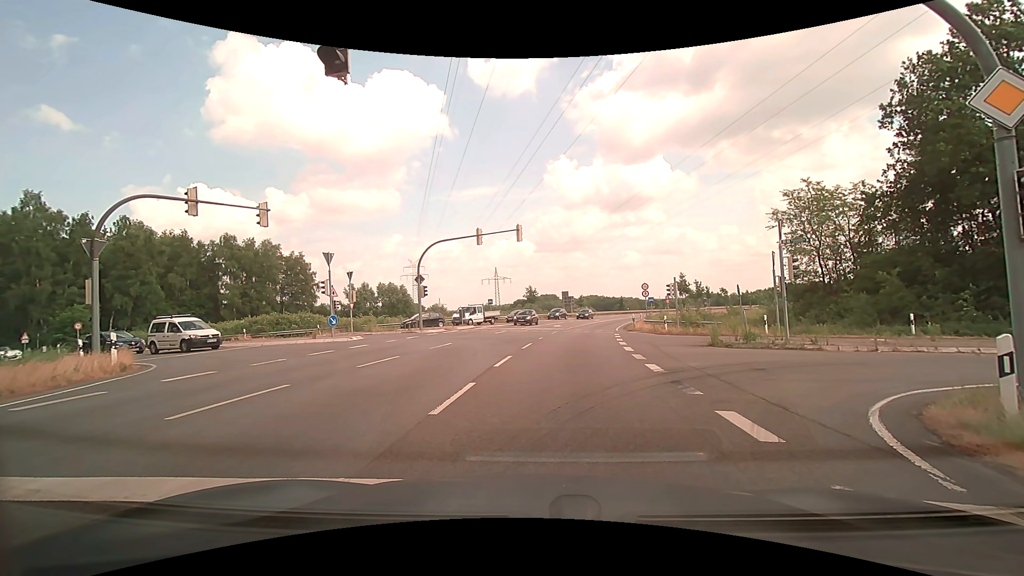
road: motorway_link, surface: asphalt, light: Day
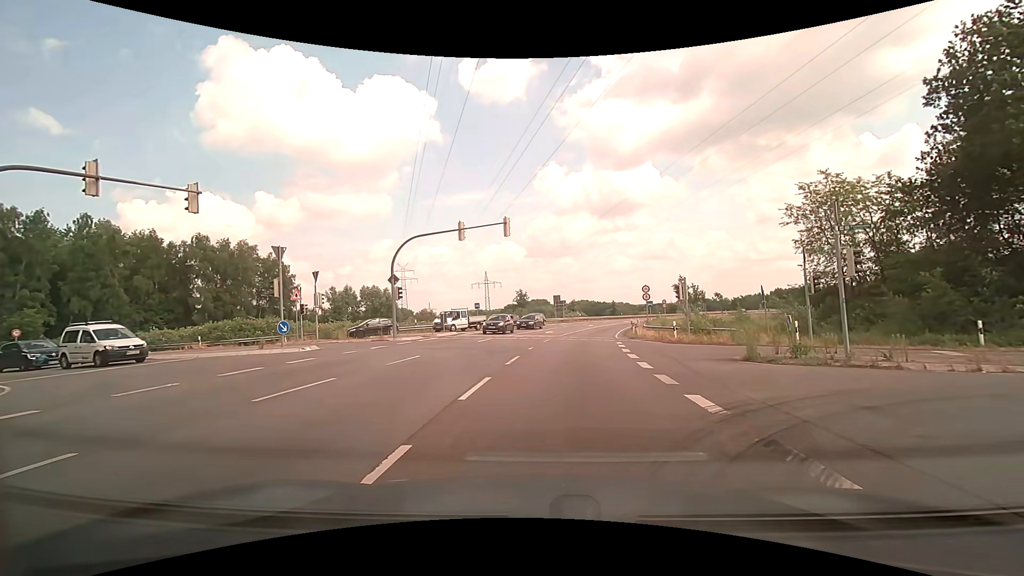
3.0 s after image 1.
(+0.1, +4.6) m; +2°
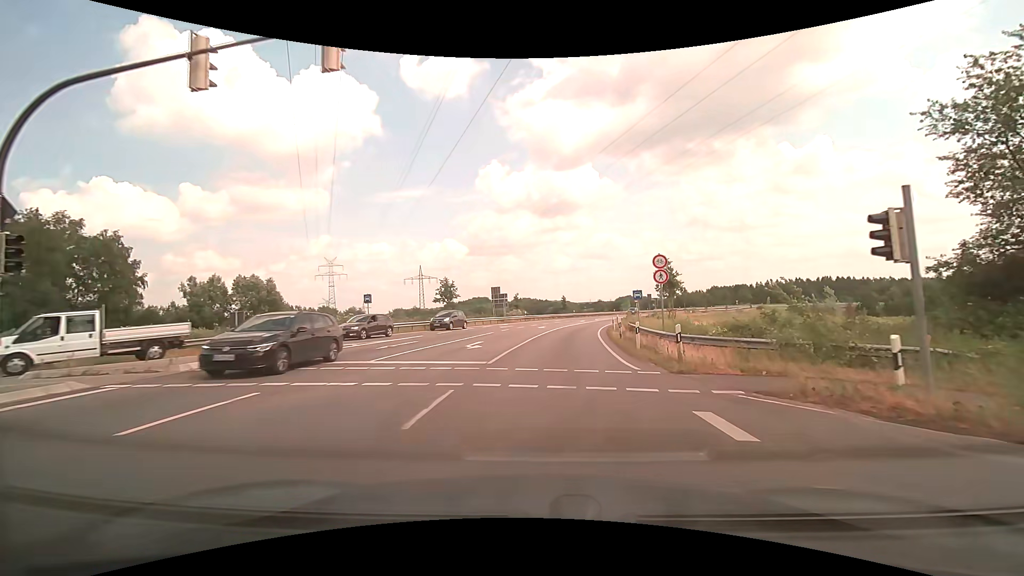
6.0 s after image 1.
(+1.0, +20.7) m; +6°
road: primary
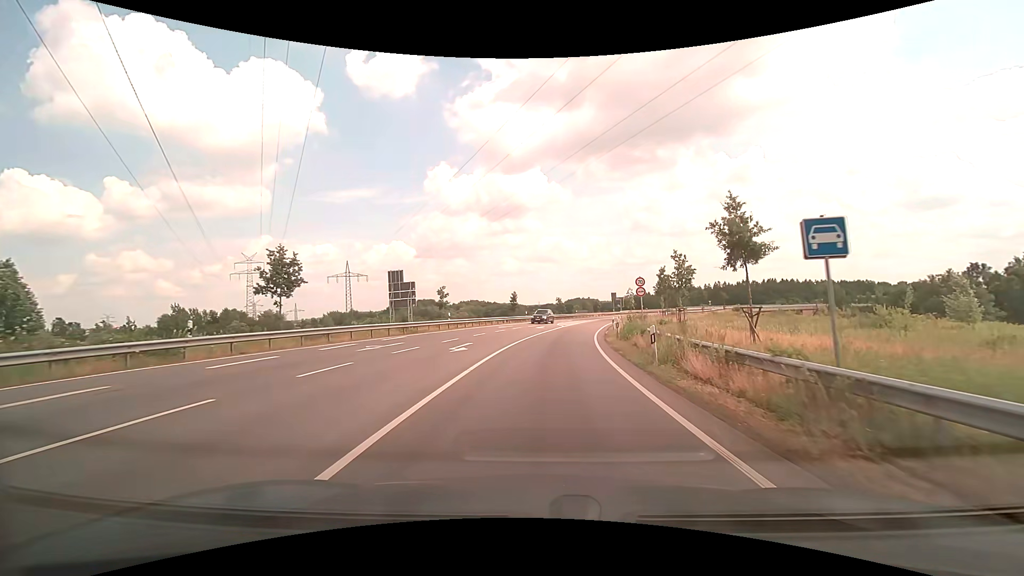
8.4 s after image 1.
(+1.4, +26.3) m; +6°
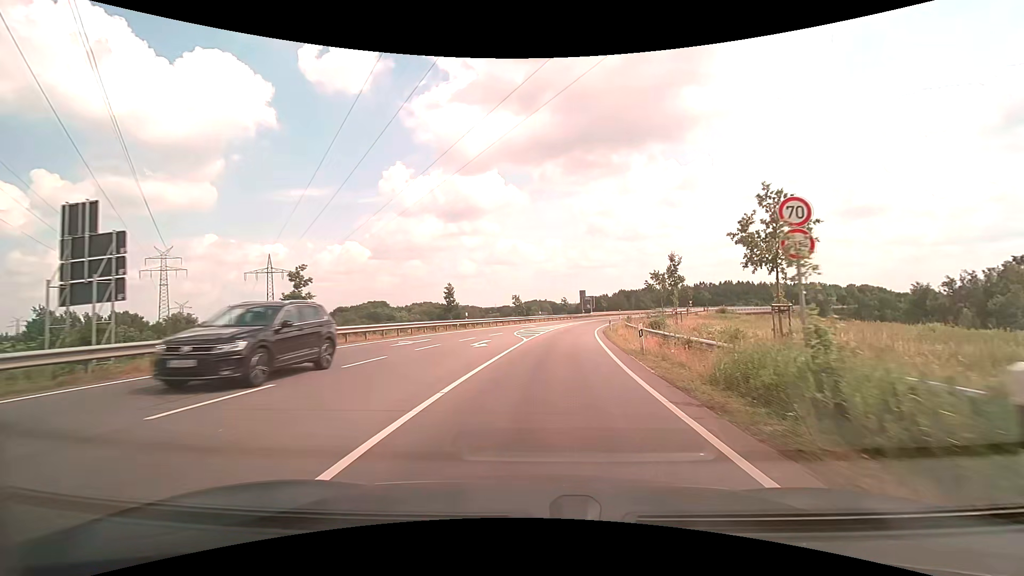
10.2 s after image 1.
(+0.8, +22.7) m; +5°
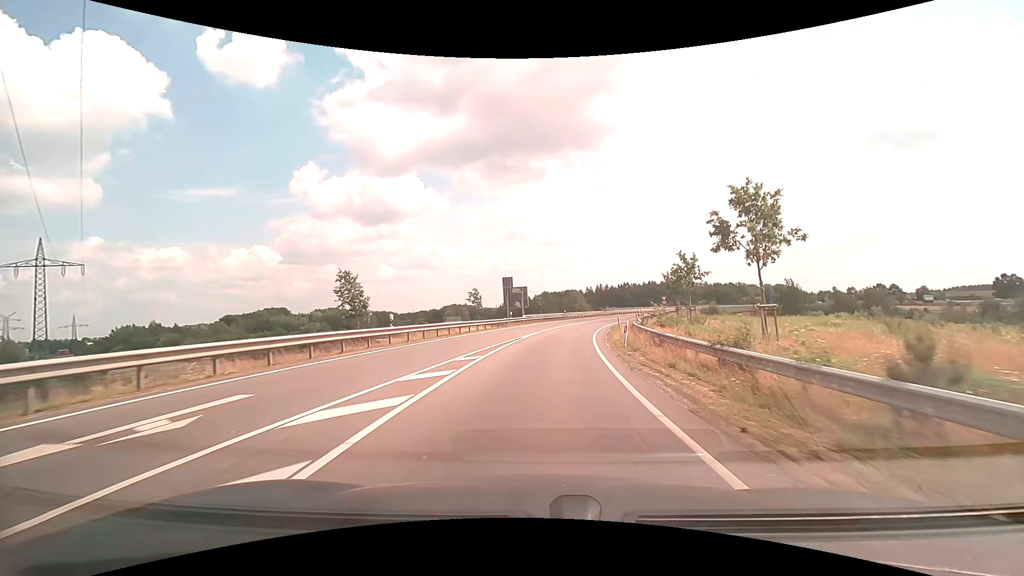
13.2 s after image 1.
(+3.3, +41.9) m; +9°
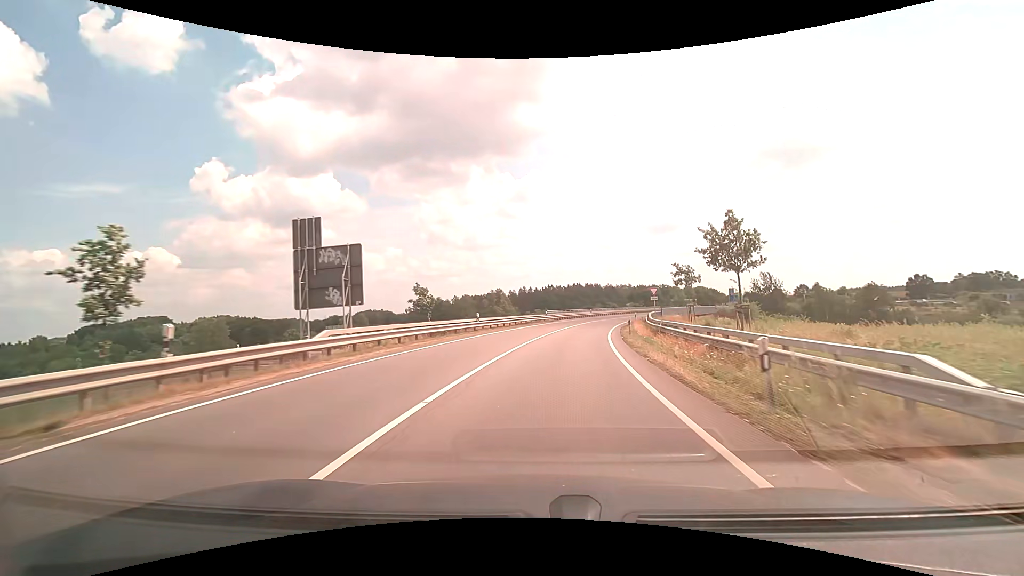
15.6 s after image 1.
(+2.6, +36.2) m; +9°
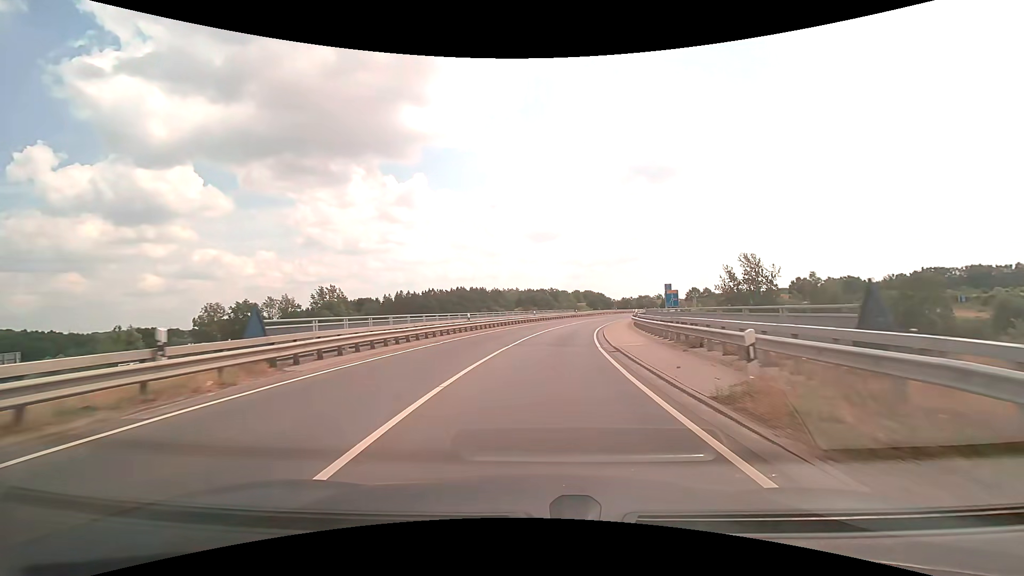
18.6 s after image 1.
(+5.4, +46.2) m; +13°
(0, +10) (+1, +20) (+2, +30) (+3, +40) (+5, +50) (+7, +59) (+10, +69) (+13, +79) (+16, +88) (+20, +97) m
